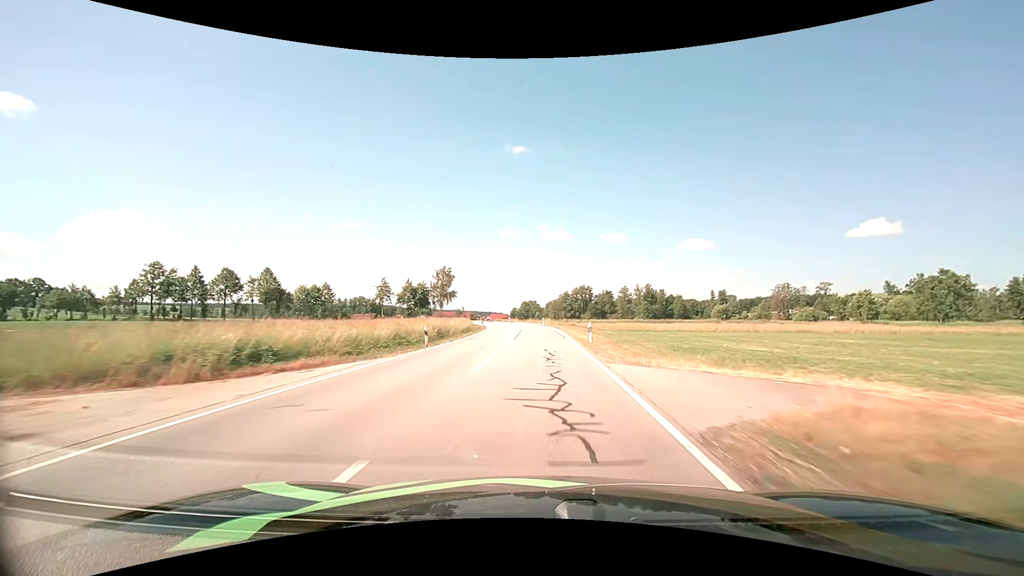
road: secondary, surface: asphalt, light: Day
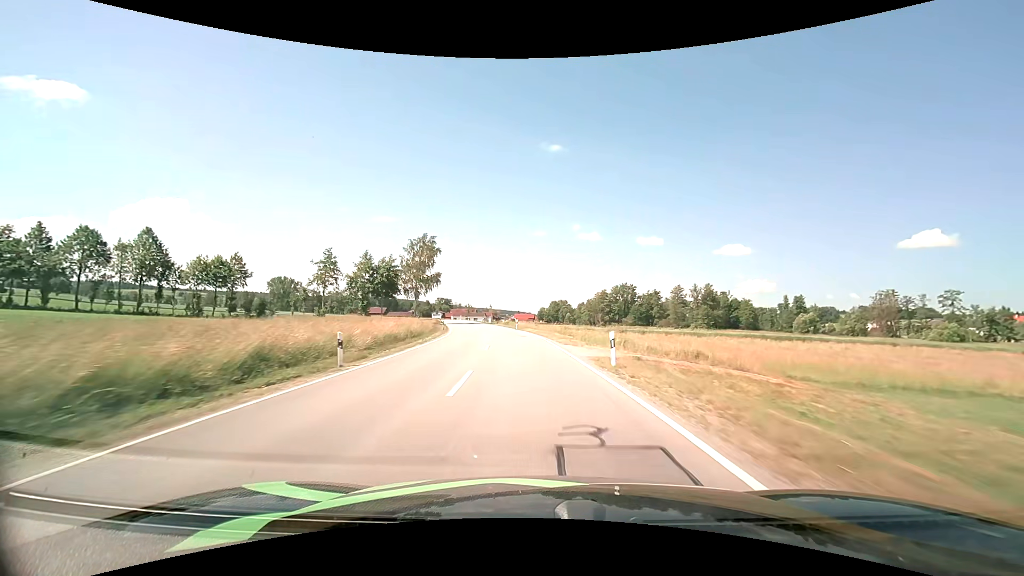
(-0.3, +50.0) m; -3°
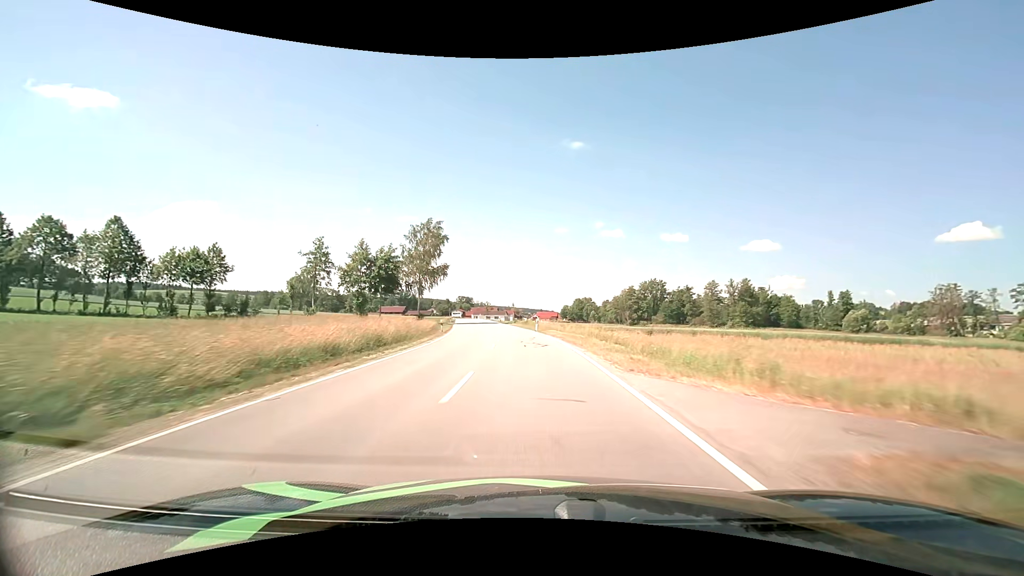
(-0.3, +12.4) m; -3°
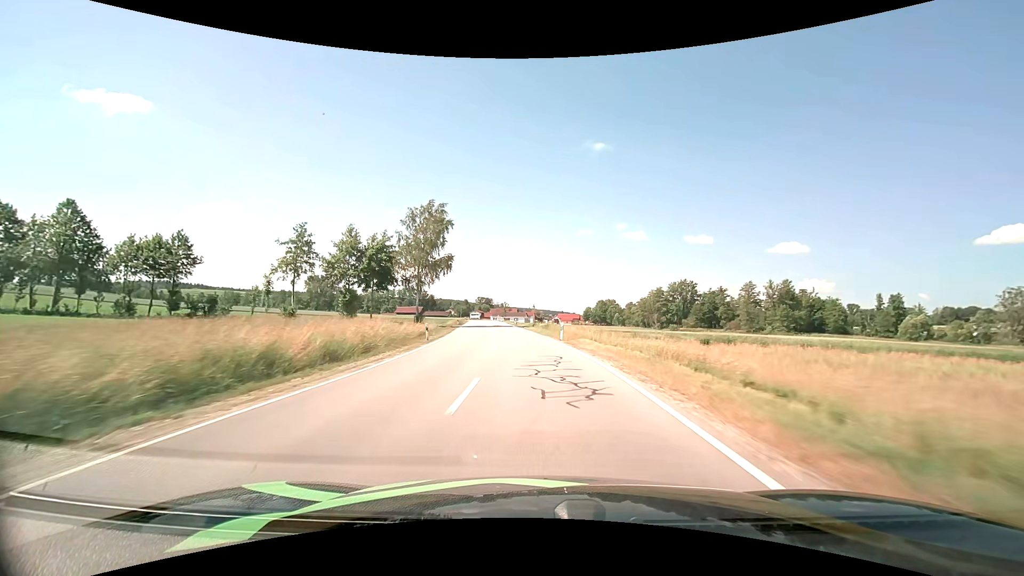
(-0.3, +12.4) m; -3°
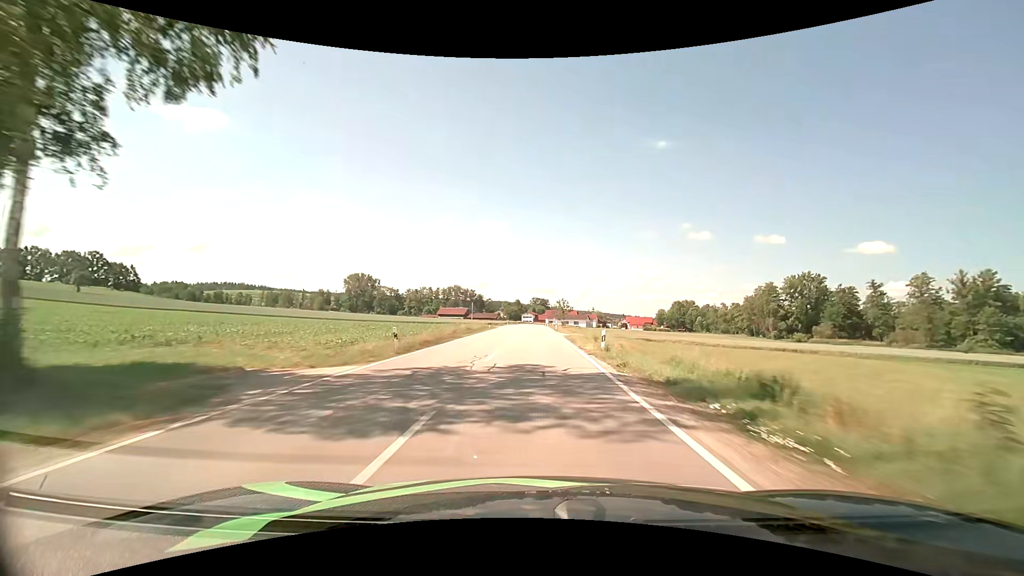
(-3.4, +50.4) m; -7°
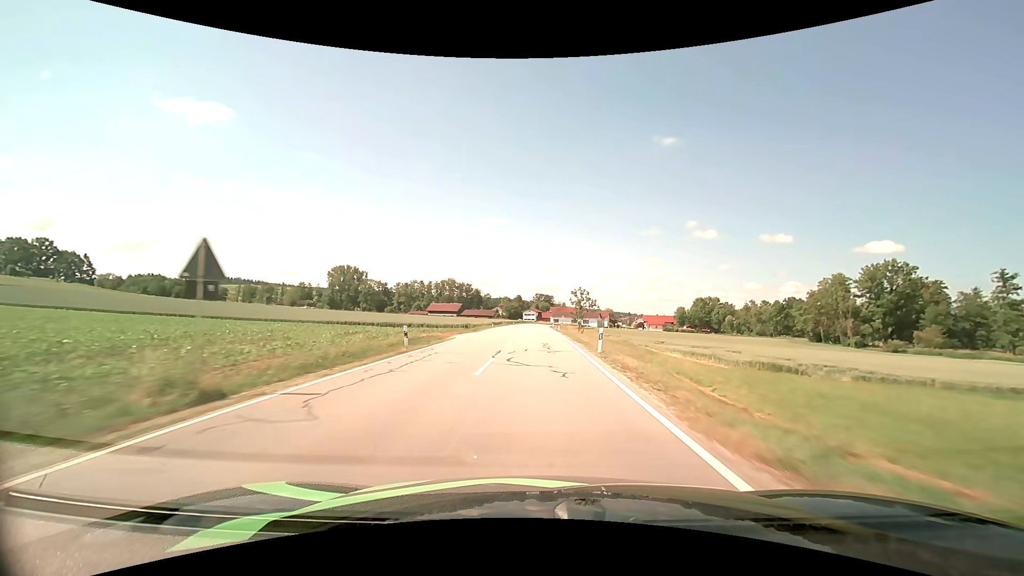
(-0.3, +38.4) m; -1°
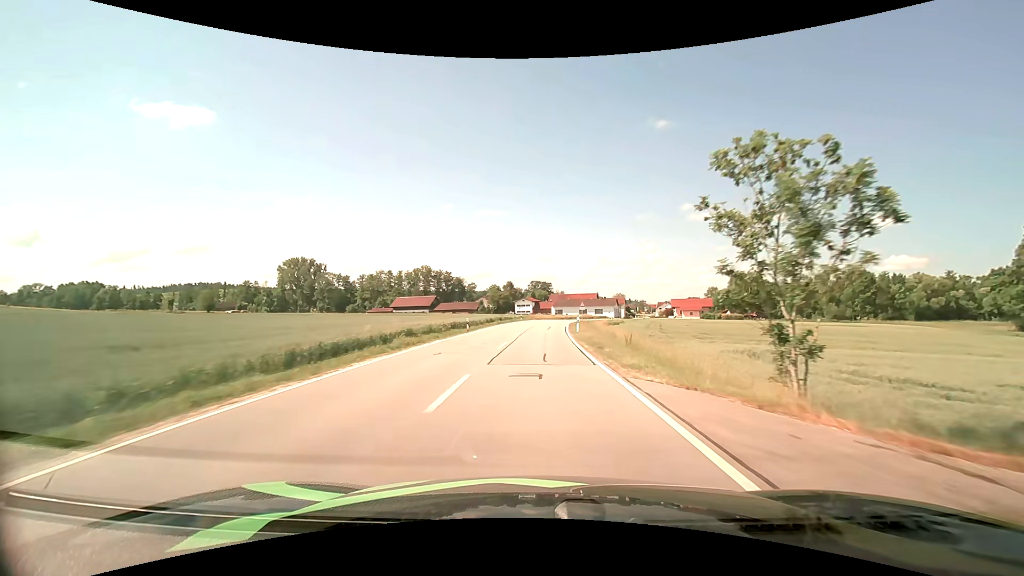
(0.0, +61.8) m; 0°
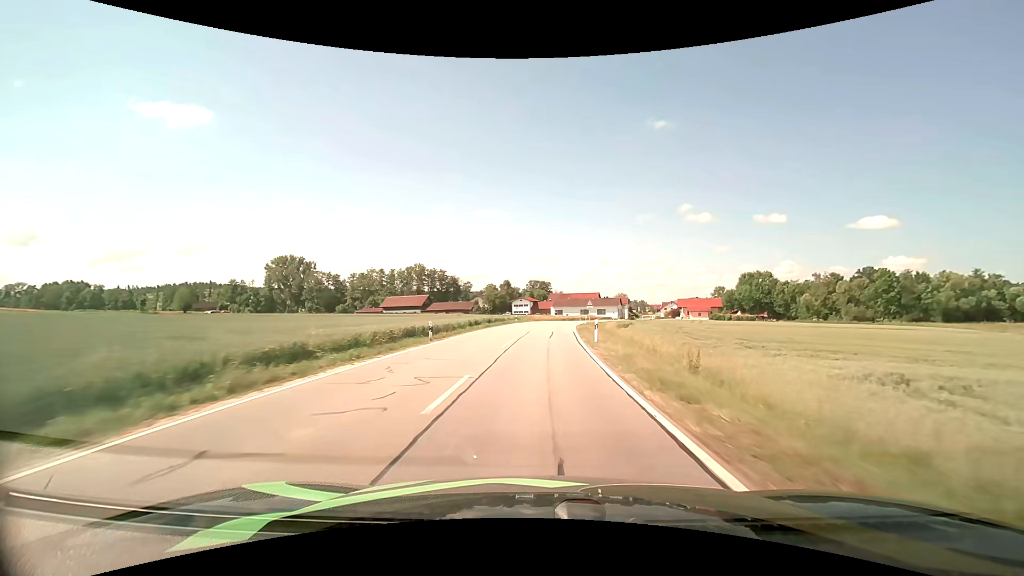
(0.0, +11.7) m; 0°
(0, +10) (0, +20) (0, +30) (+1, +40) (+2, +50) (+3, +60) (+5, +70) (+7, +79) (+9, +89) (+12, +99) m
